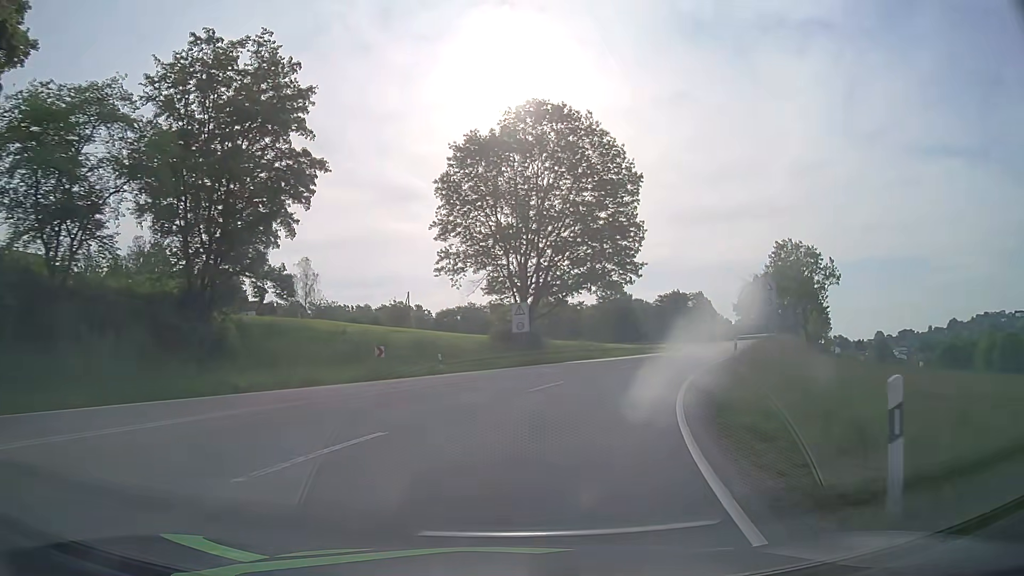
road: primary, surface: asphalt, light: Day
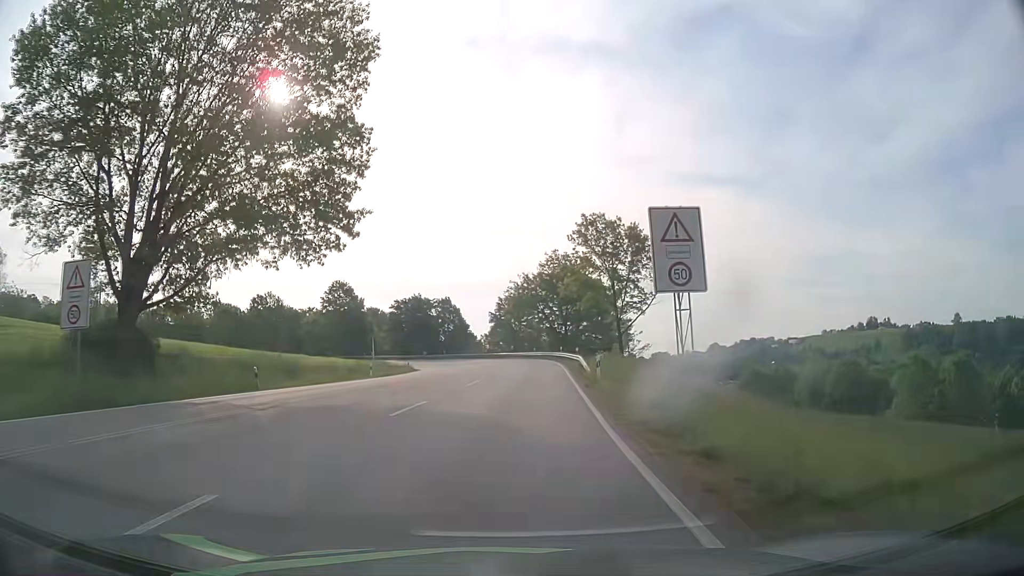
(+5.8, +26.0) m; +23°
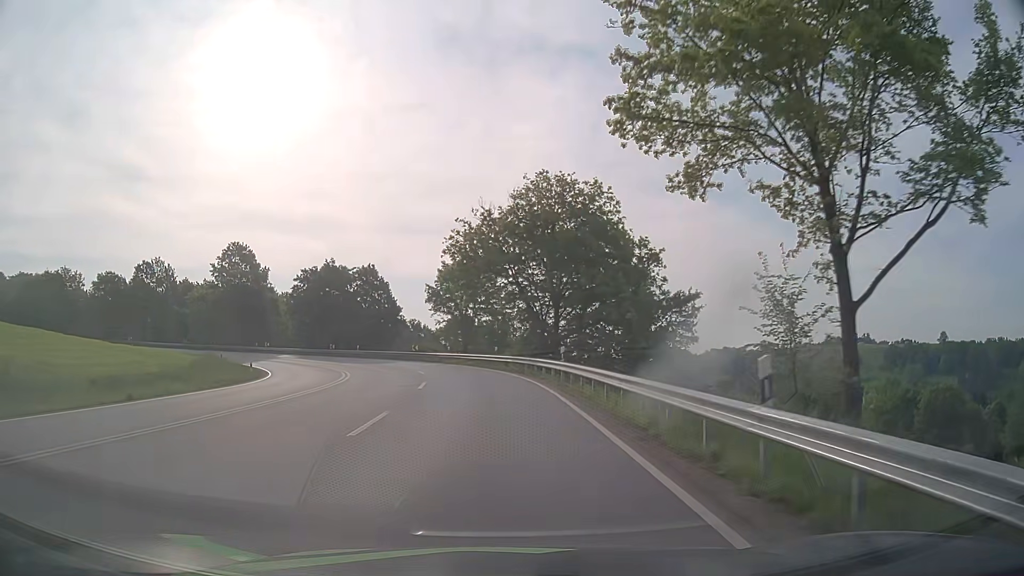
(+1.7, +39.1) m; +3°
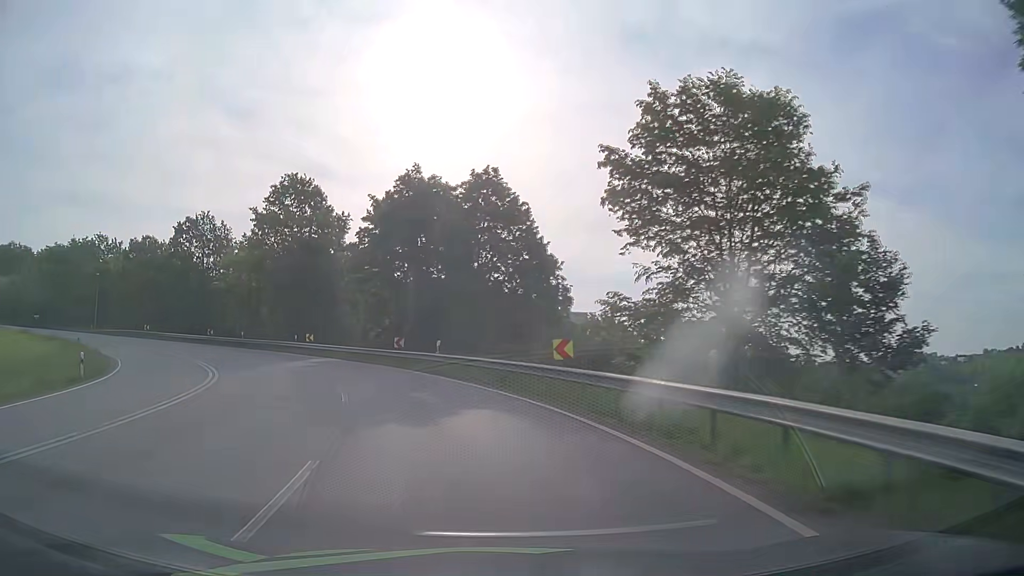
(-4.0, +42.7) m; -16°
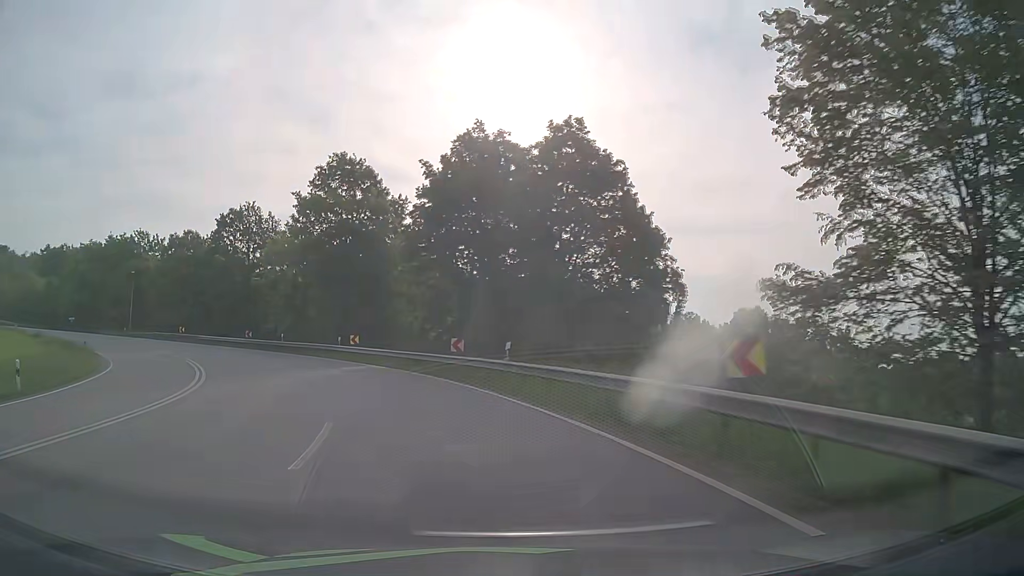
(-0.4, +8.5) m; -6°
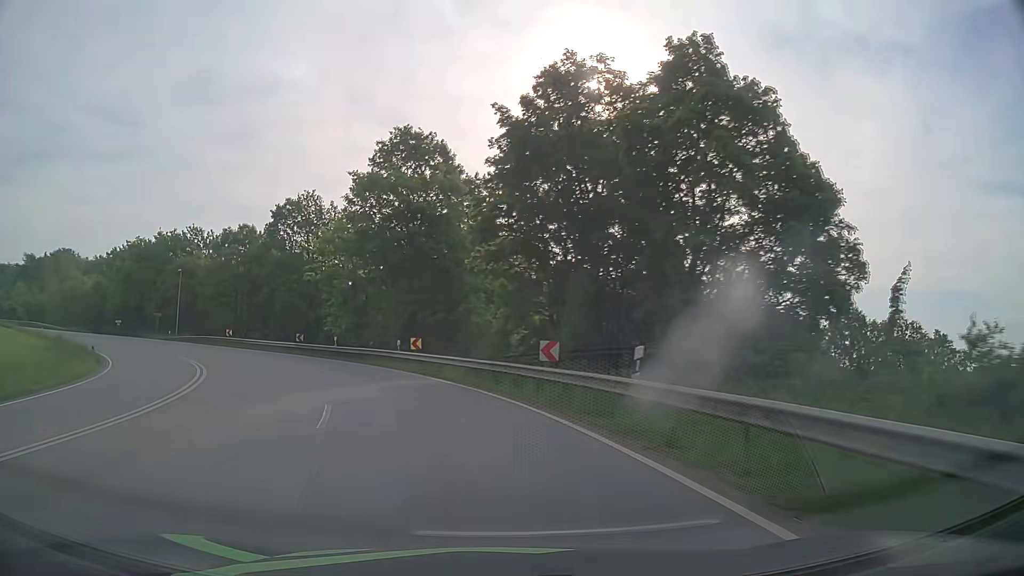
(-0.5, +8.4) m; -7°
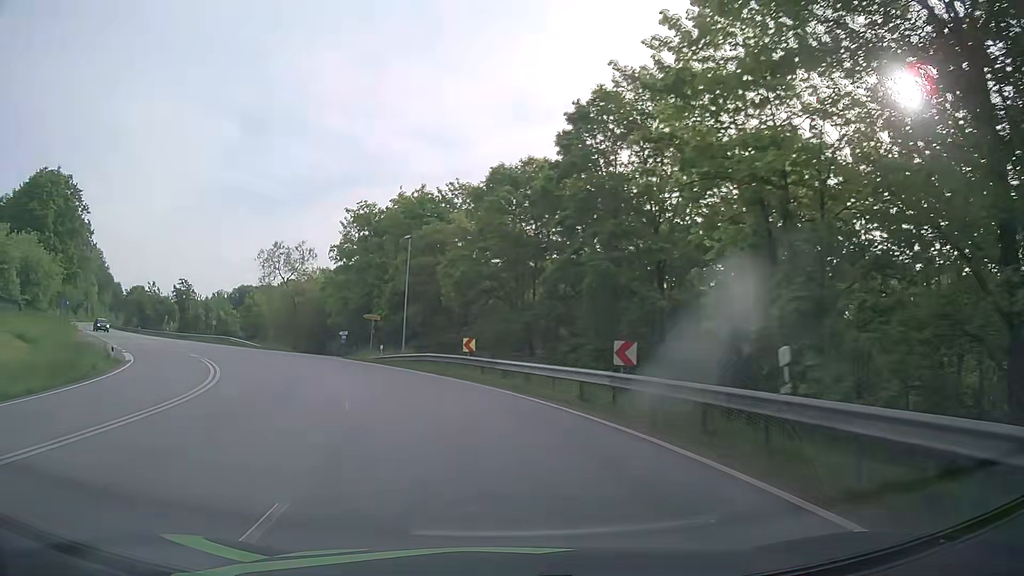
(-8.9, +32.3) m; -30°
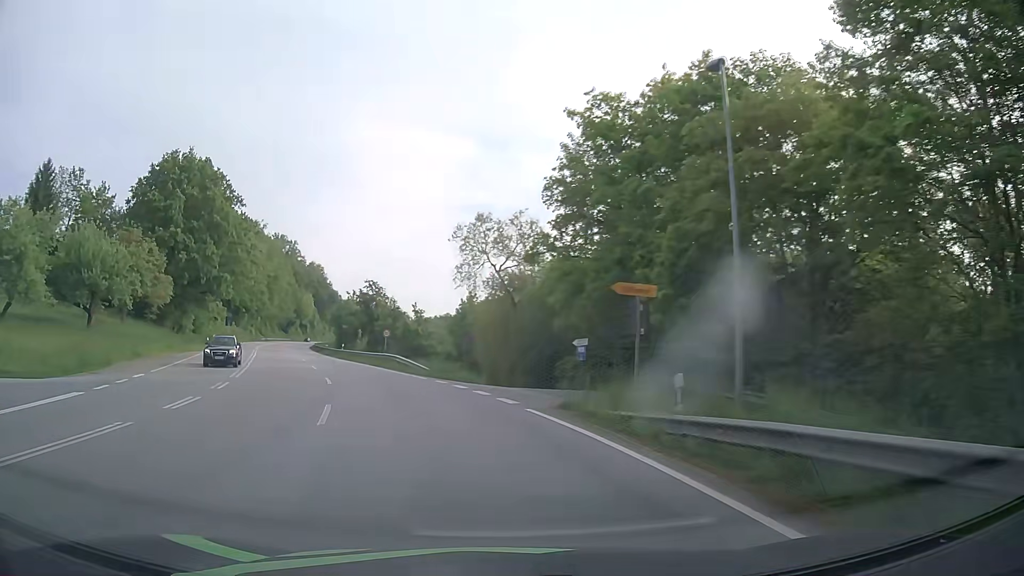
(-5.0, +25.9) m; -22°
(-1, +10) (-3, +20) (-6, +29) (-9, +39) (-13, +48) (-16, +57) (-20, +67) (-23, +76) (-26, +86) (-30, +95) m
